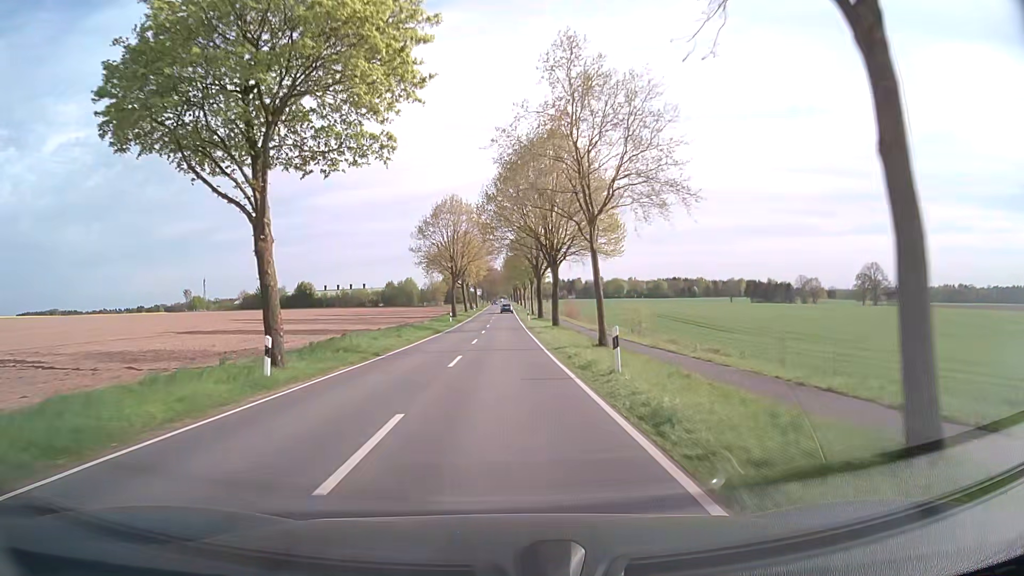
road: secondary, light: Day
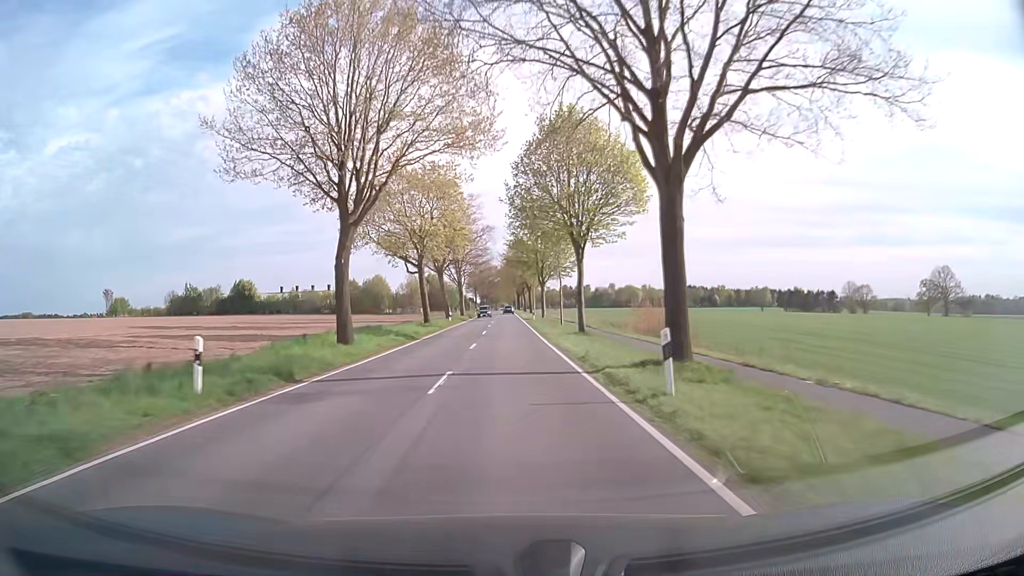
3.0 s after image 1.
(-0.2, +54.8) m; 0°
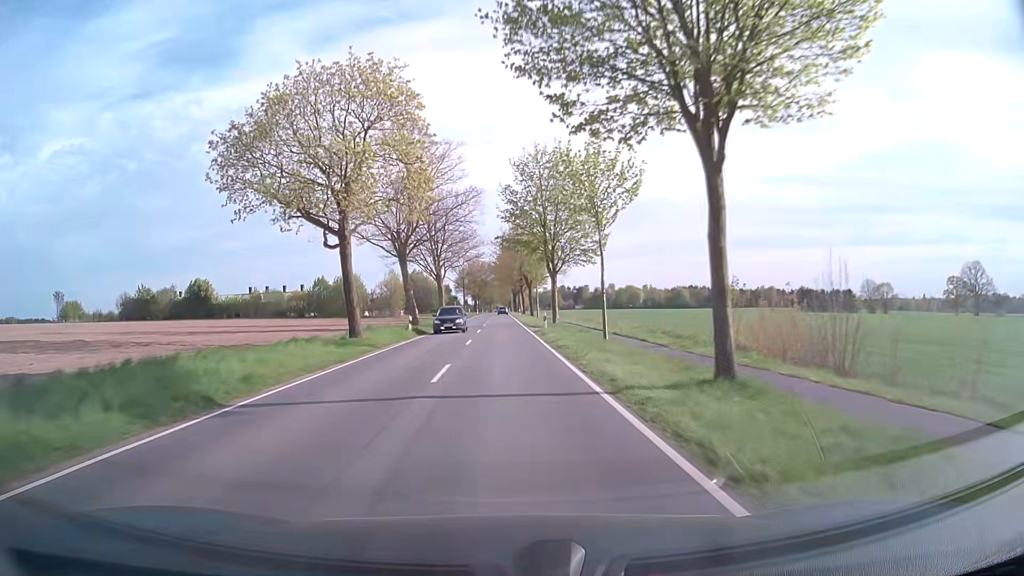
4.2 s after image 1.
(+0.1, +22.9) m; +1°
(0, +10) (0, +20) (0, +30) (0, +40) (0, +50) (0, +60) (-1, +70) (-1, +80) (-1, +90) (-1, +100) m
